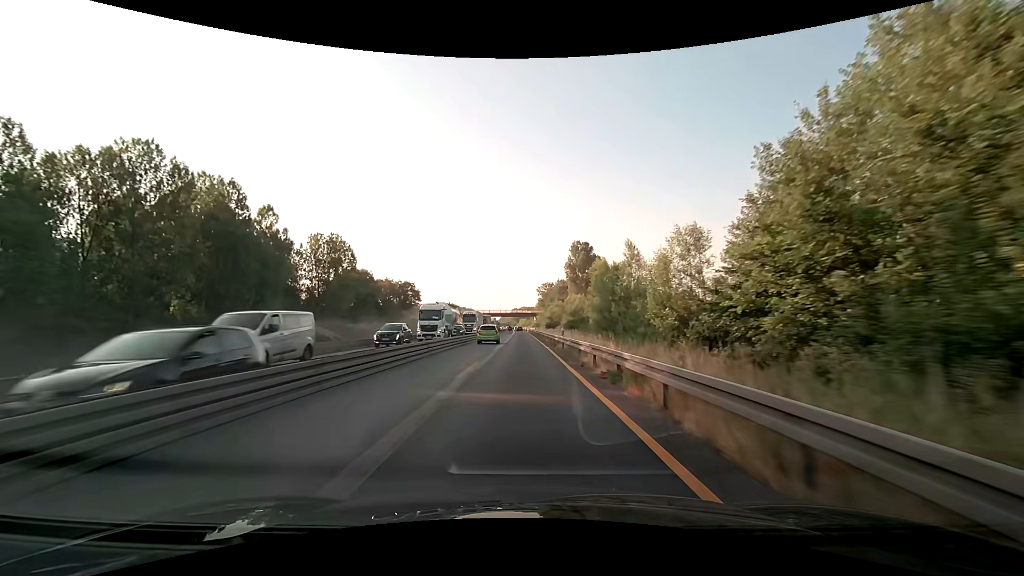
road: motorway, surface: asphalt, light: Day
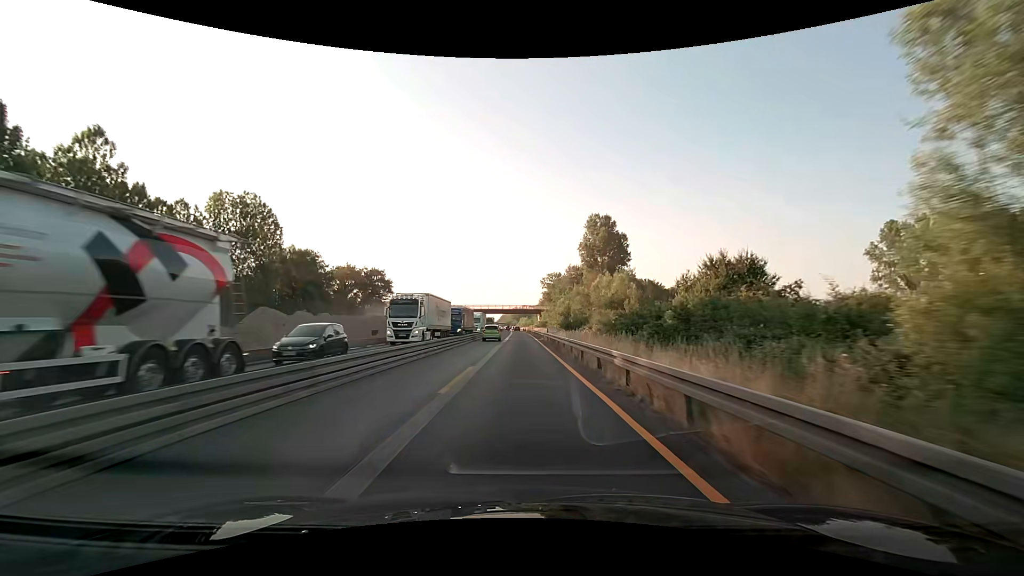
(+0.1, +37.5) m; 0°
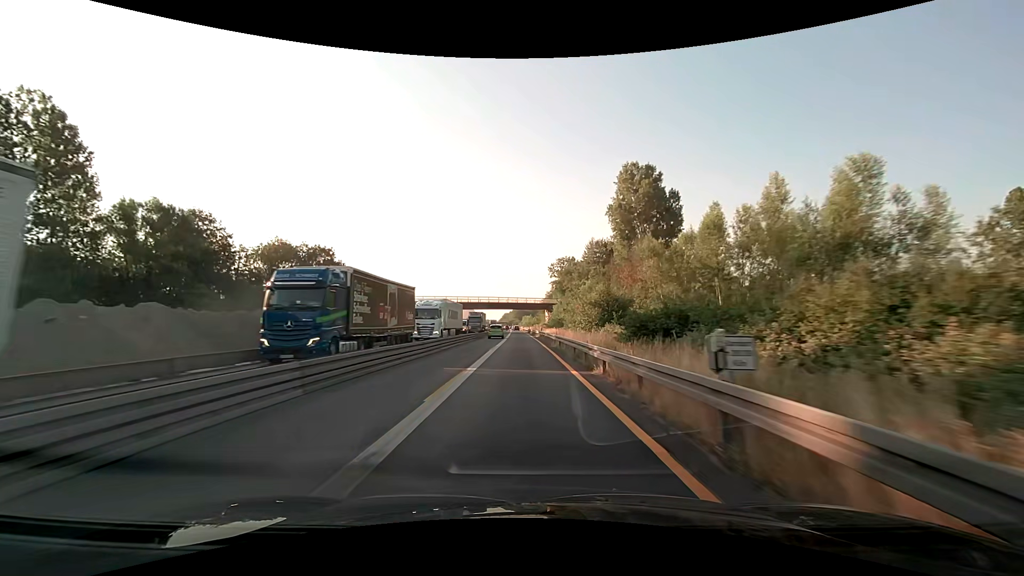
(-0.1, +37.5) m; 0°
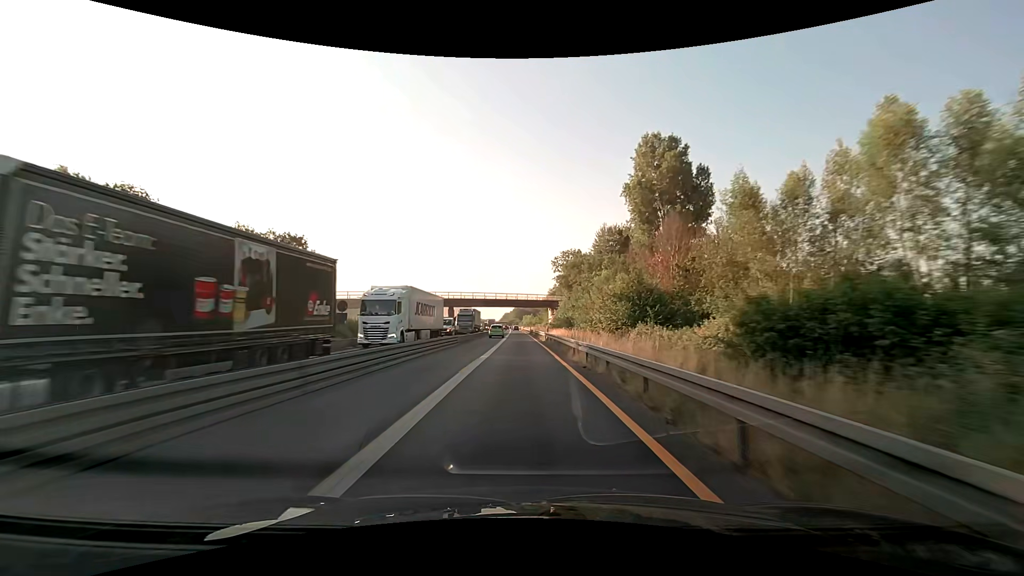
(0.0, +12.5) m; 0°
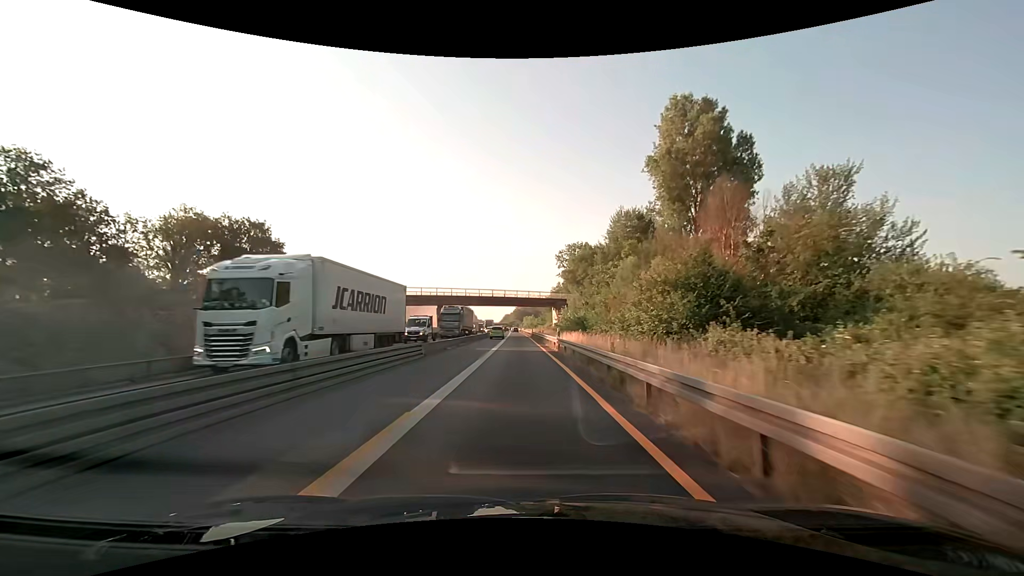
(0.0, +12.5) m; 0°
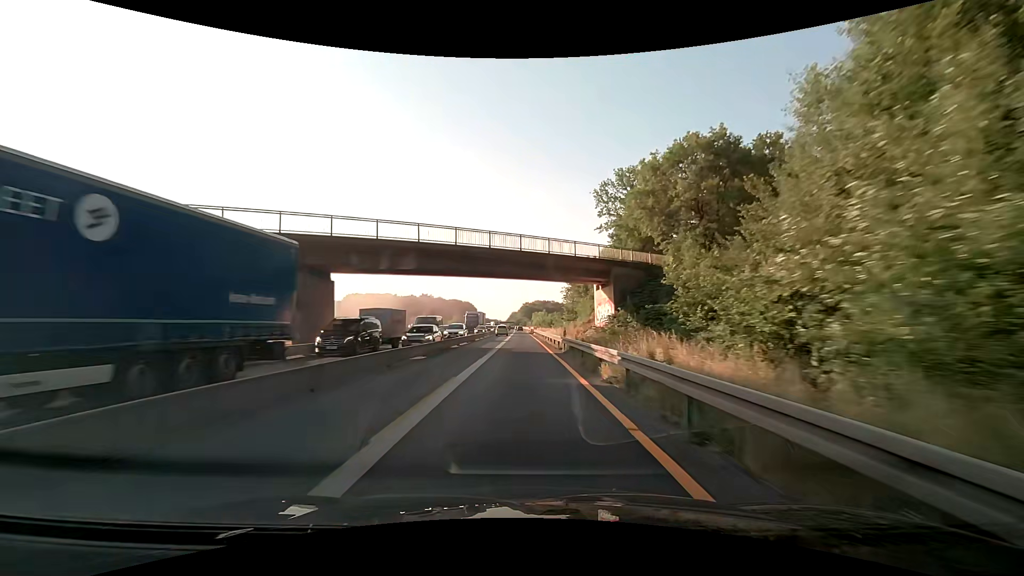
(-0.2, +50.1) m; -1°
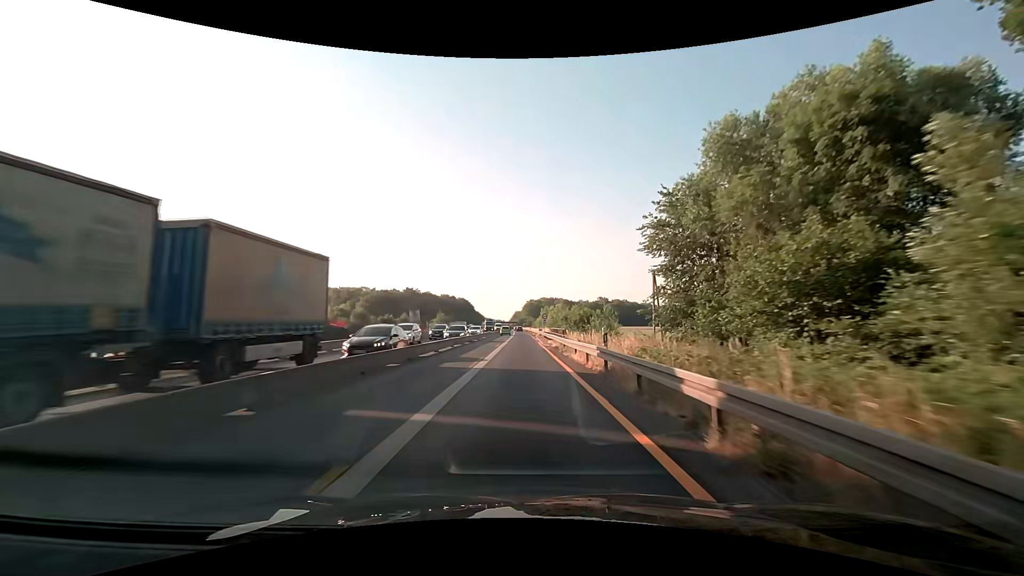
(-0.2, +62.6) m; 0°
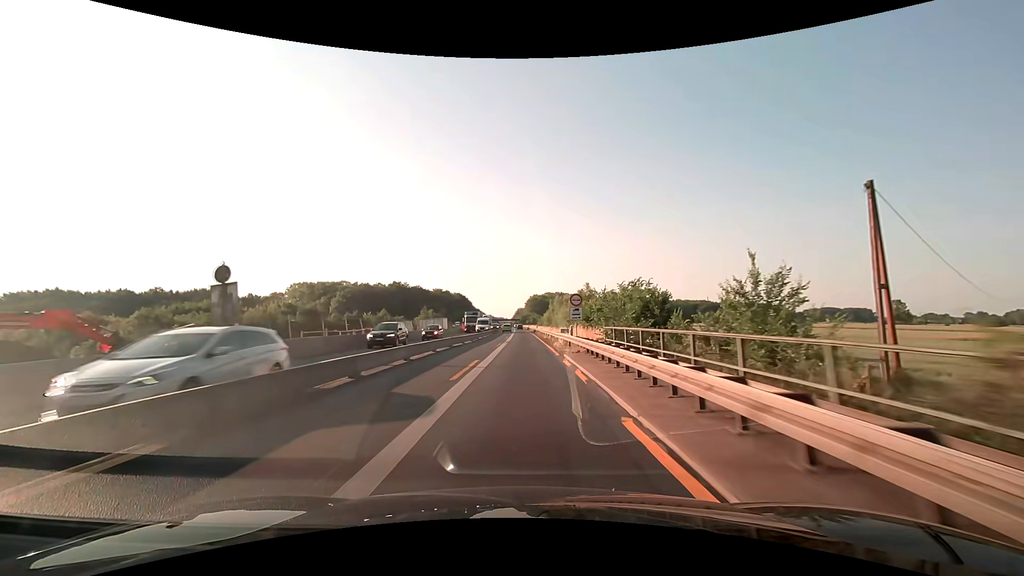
(0.0, +37.6) m; 0°
(0, +10) (0, +20) (0, +30) (0, +40) (0, +50) (0, +60) (0, +70) (0, +80) (0, +90) (0, +100) m
